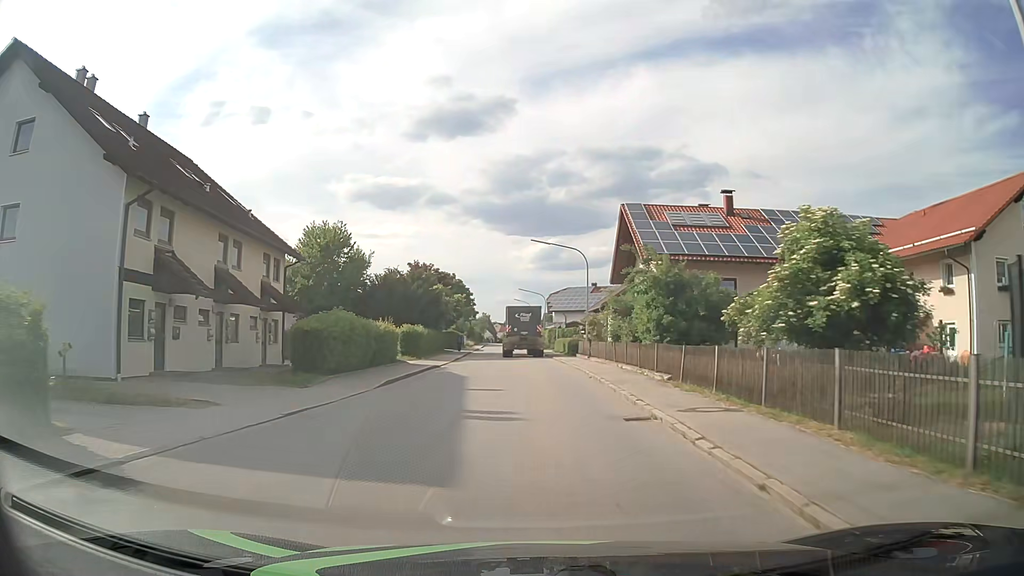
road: tertiary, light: Day
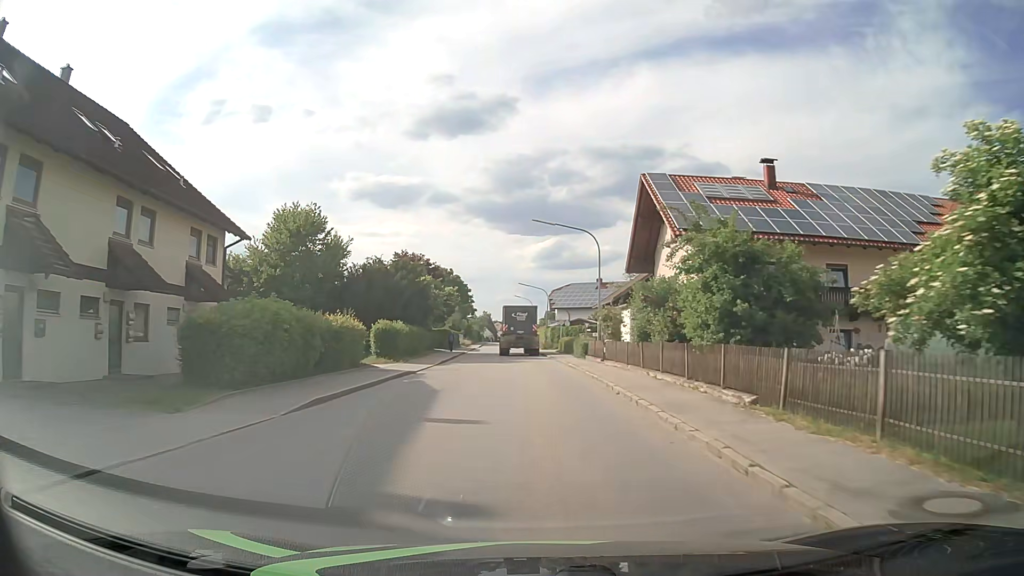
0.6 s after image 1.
(0.0, +7.1) m; 0°
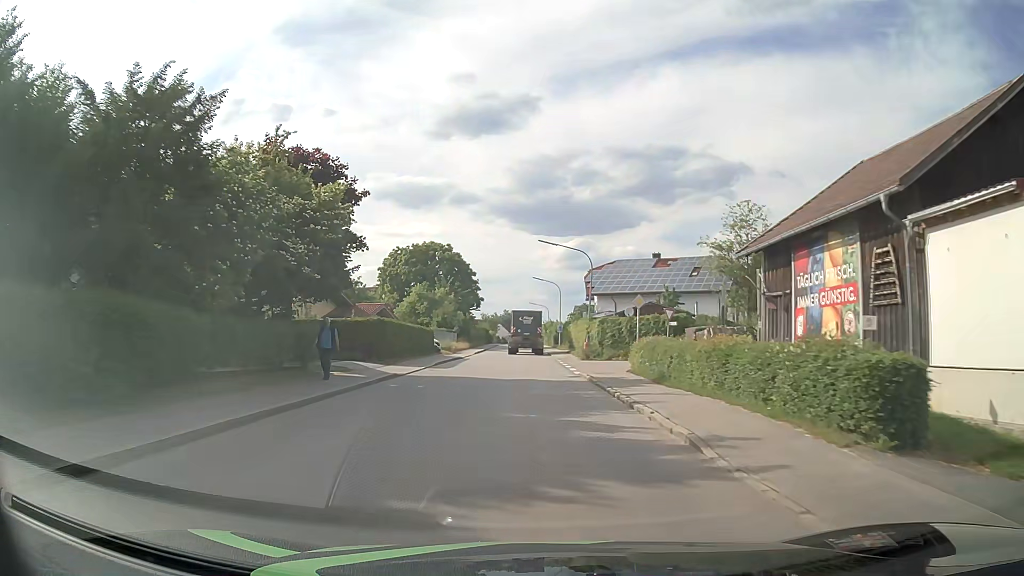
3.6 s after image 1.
(-0.6, +35.9) m; -2°
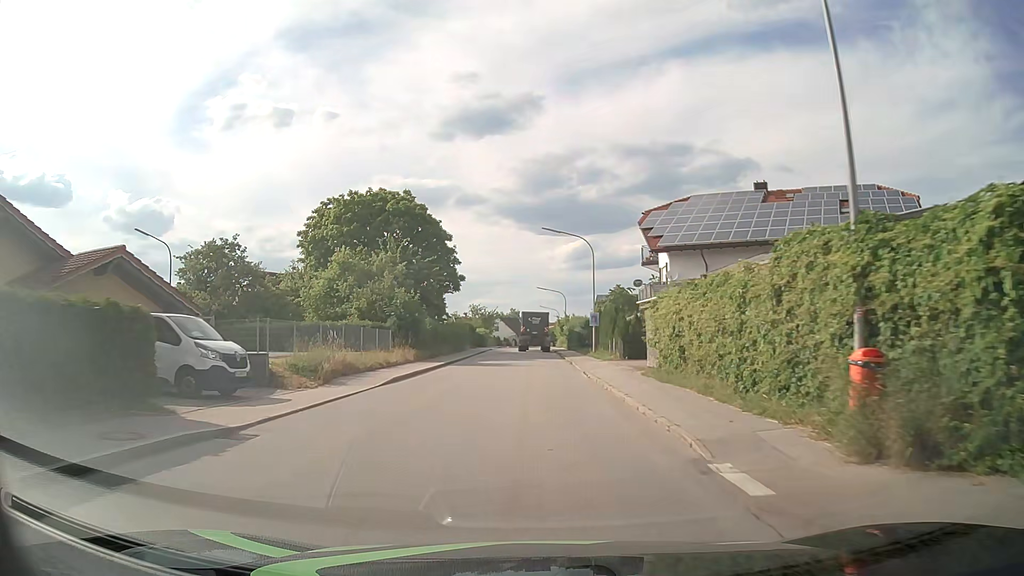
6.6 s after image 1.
(-0.6, +36.5) m; -1°
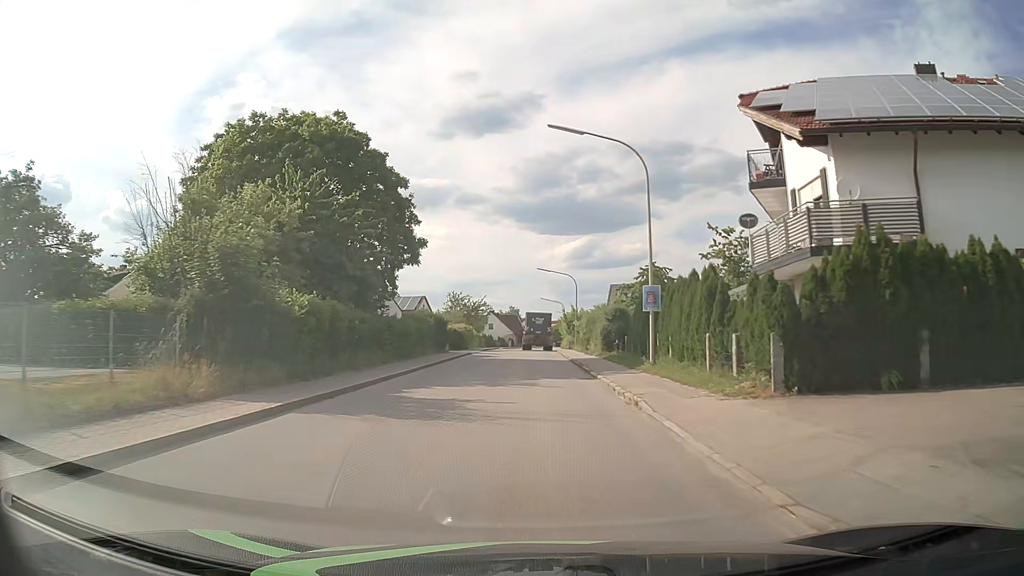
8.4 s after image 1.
(0.0, +22.1) m; 0°
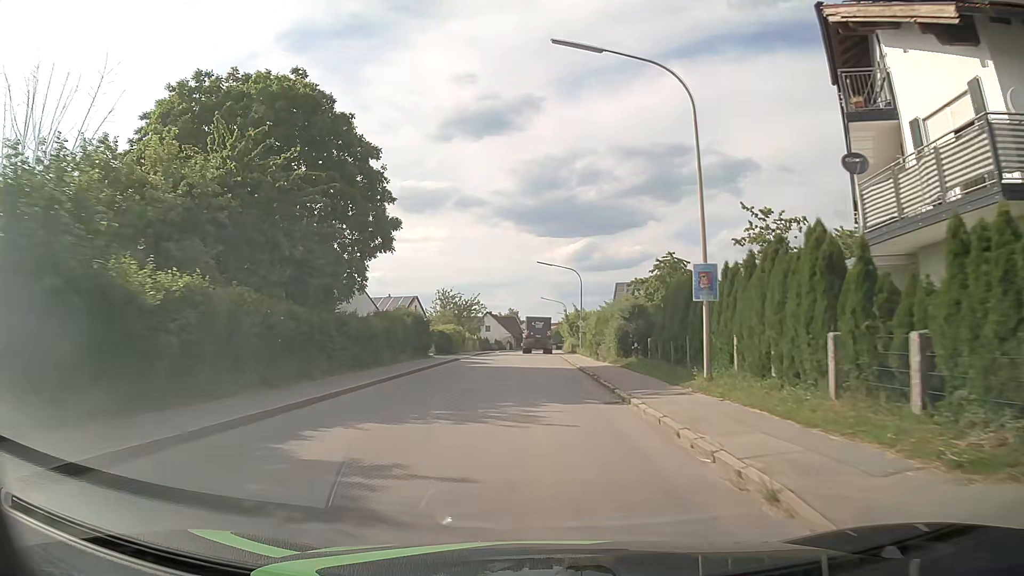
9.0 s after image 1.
(0.0, +7.4) m; 0°
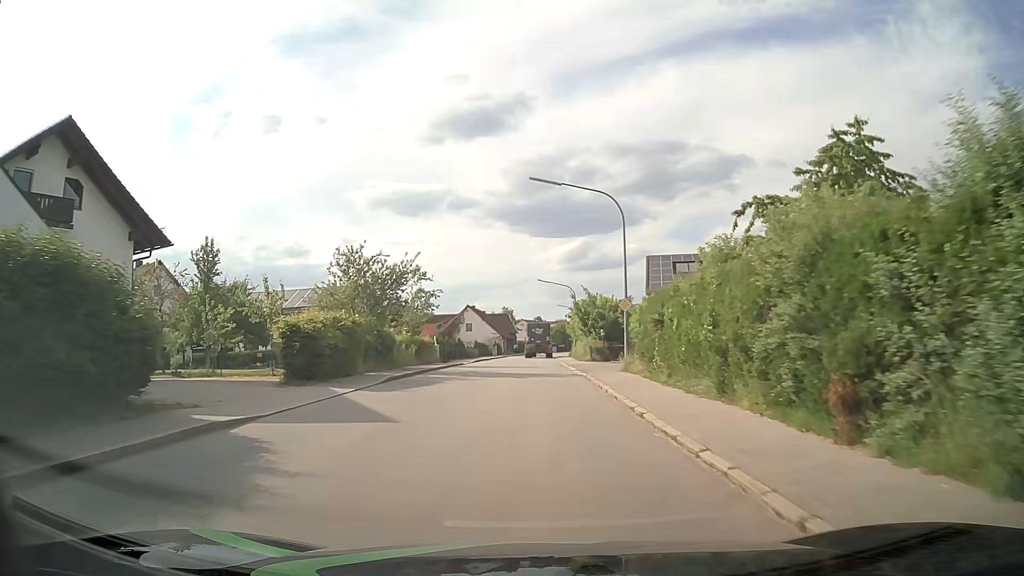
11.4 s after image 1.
(-0.1, +29.5) m; +1°
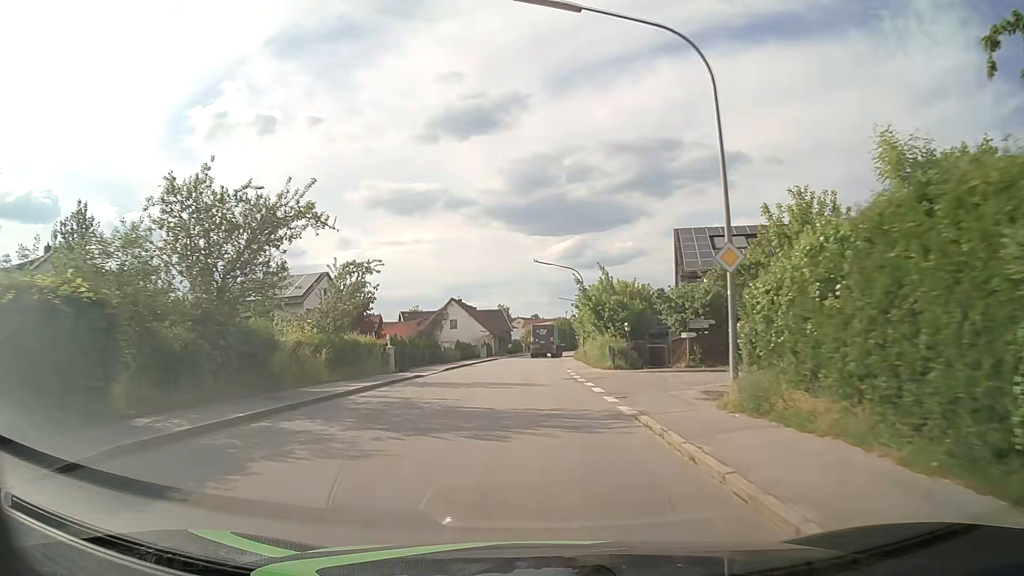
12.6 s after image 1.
(-0.1, +14.7) m; 0°
(0, +10) (0, +20) (0, +30) (0, +40) (0, +50) (0, +60) (0, +70) (+1, +80) (+2, +90) (+4, +100) m
